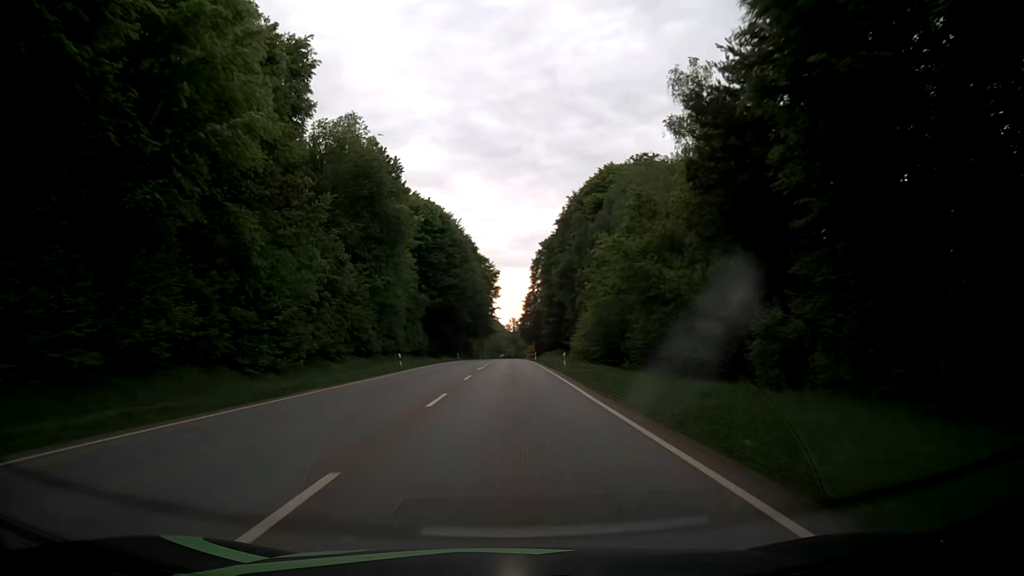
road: secondary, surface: asphalt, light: Day
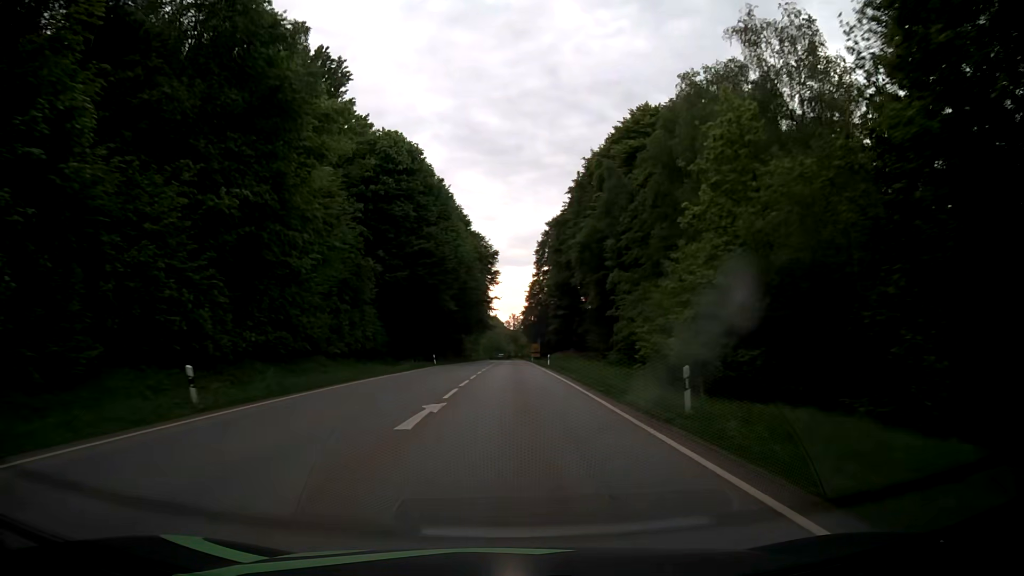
(-0.2, +28.4) m; 0°
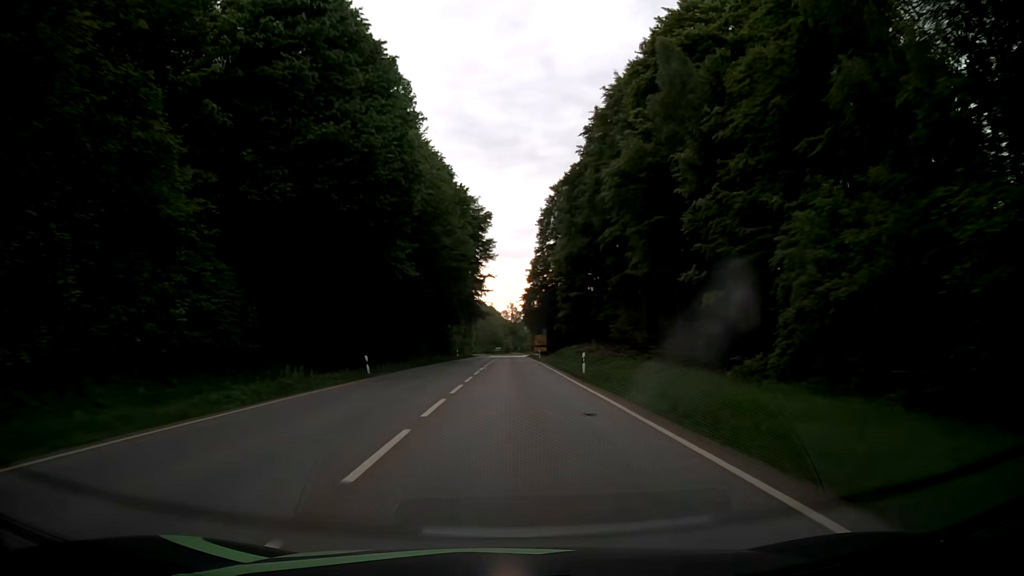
(0.0, +28.3) m; 0°
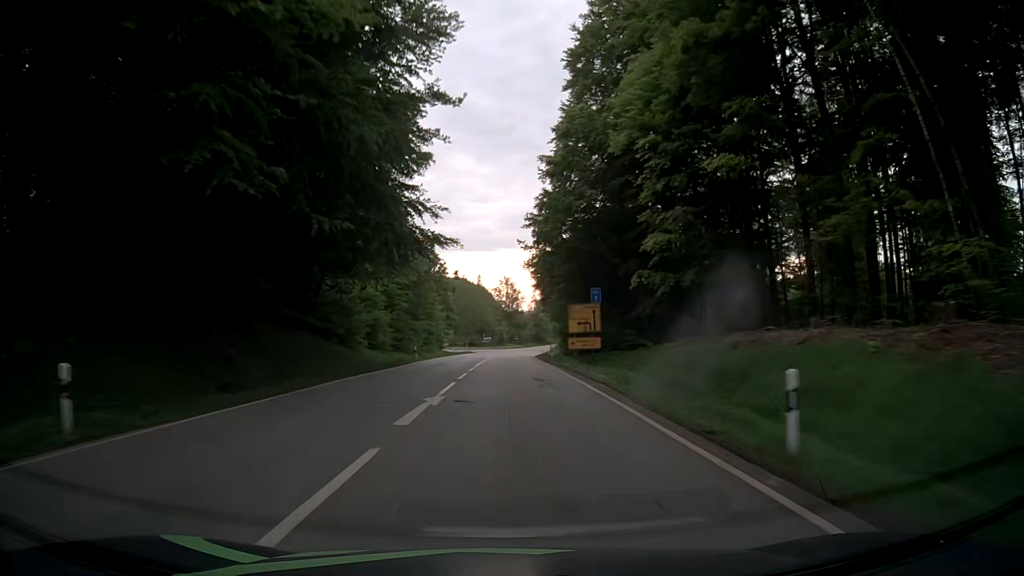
(+0.3, +68.2) m; +1°
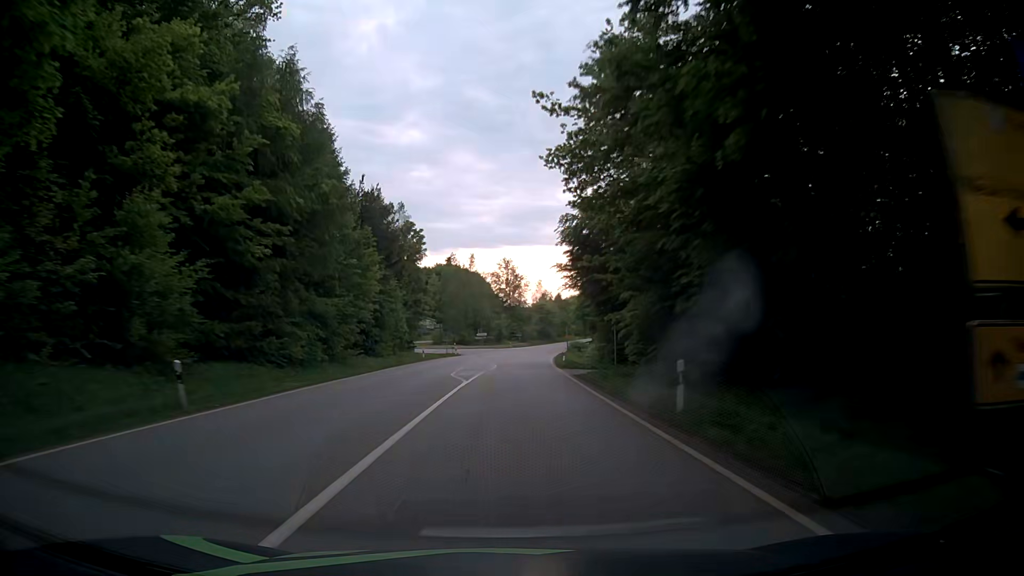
(0.0, +36.4) m; 0°
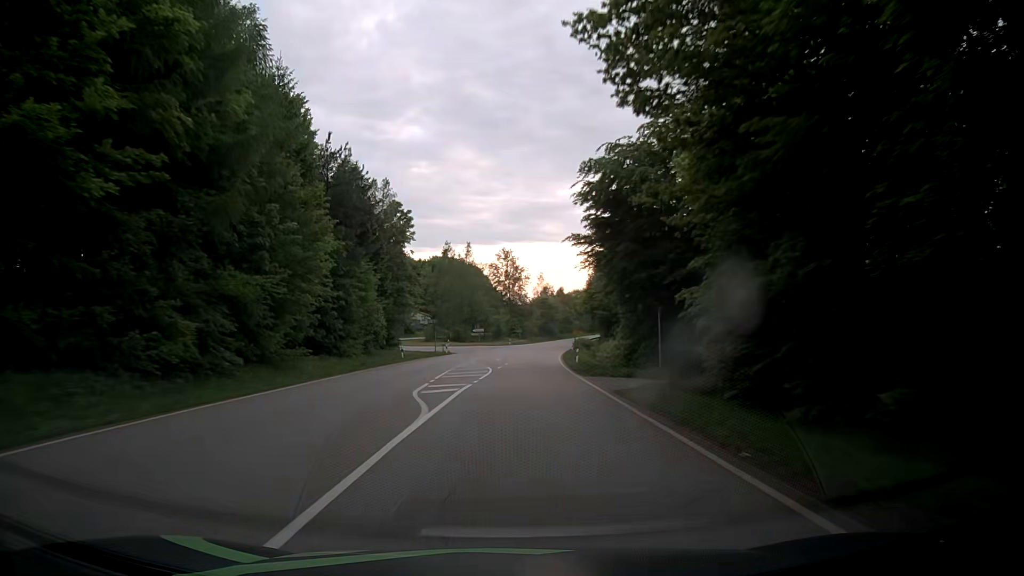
(0.0, +11.3) m; 0°
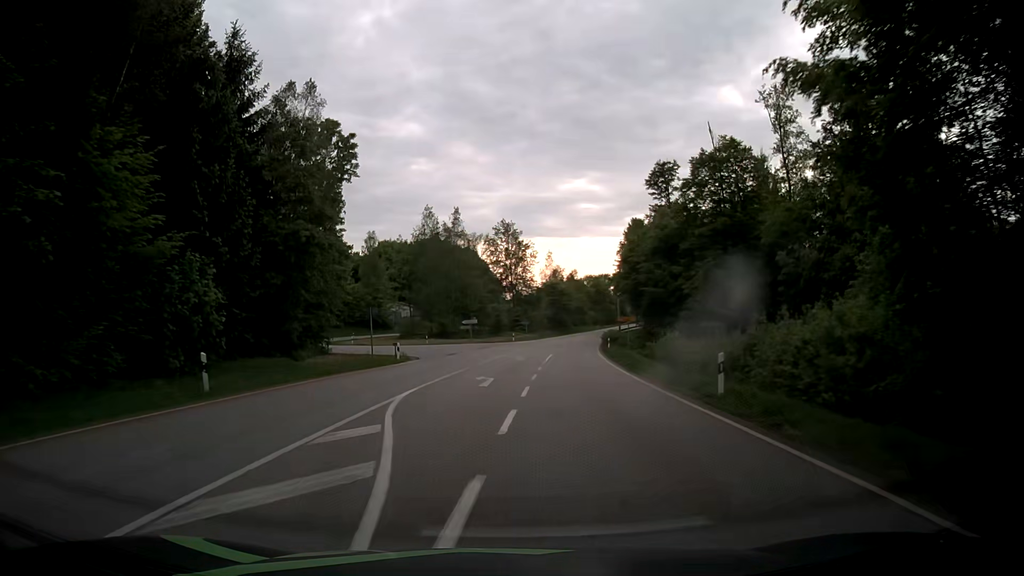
(+0.2, +31.1) m; 0°
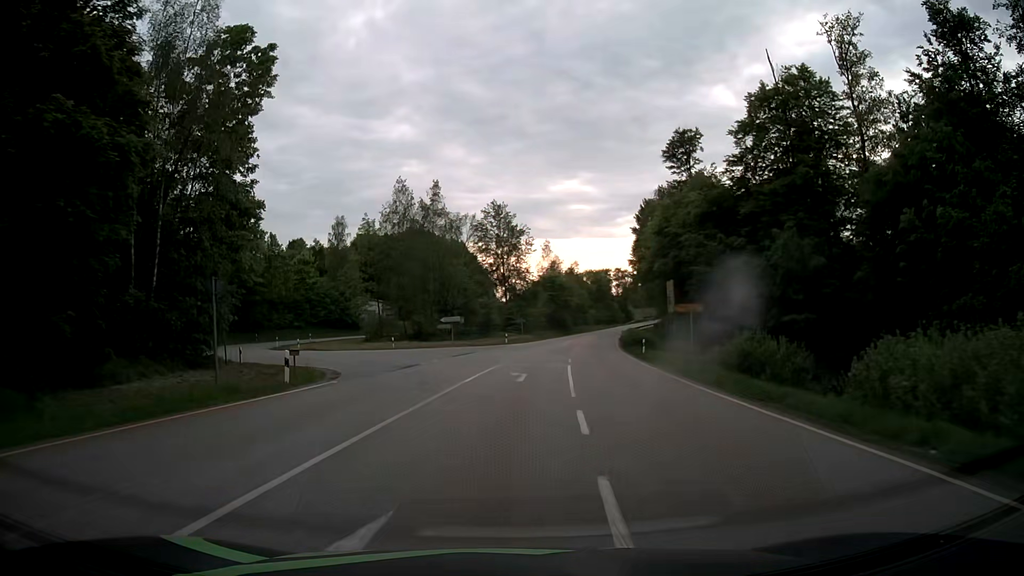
(+0.1, +17.9) m; +1°
(0, +10) (0, +20) (+1, +30) (-2, +40) (-8, +47) (-16, +53) (-23, +60) (-27, +69) (-26, +79) (-22, +87) m
